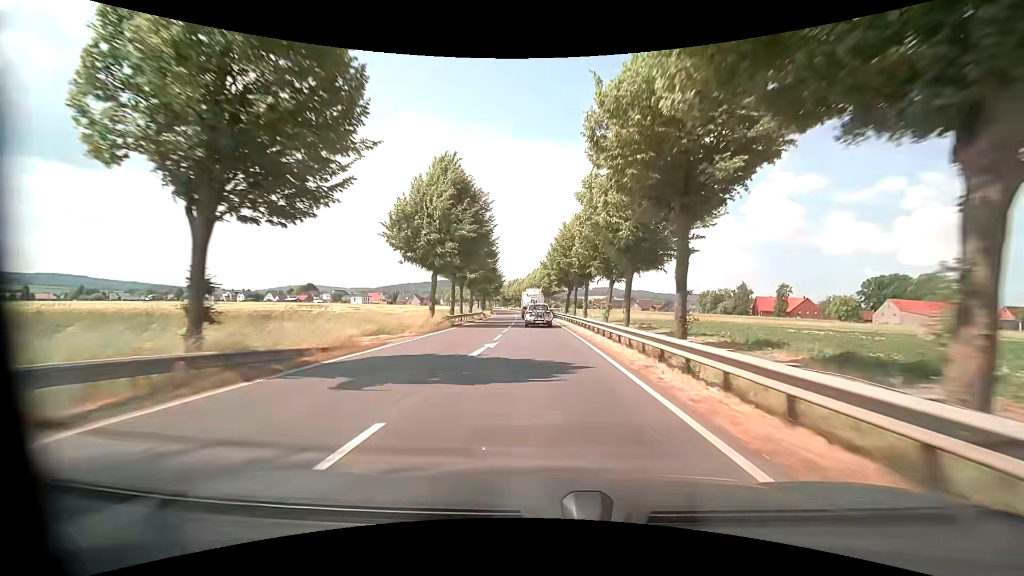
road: primary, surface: asphalt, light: Day
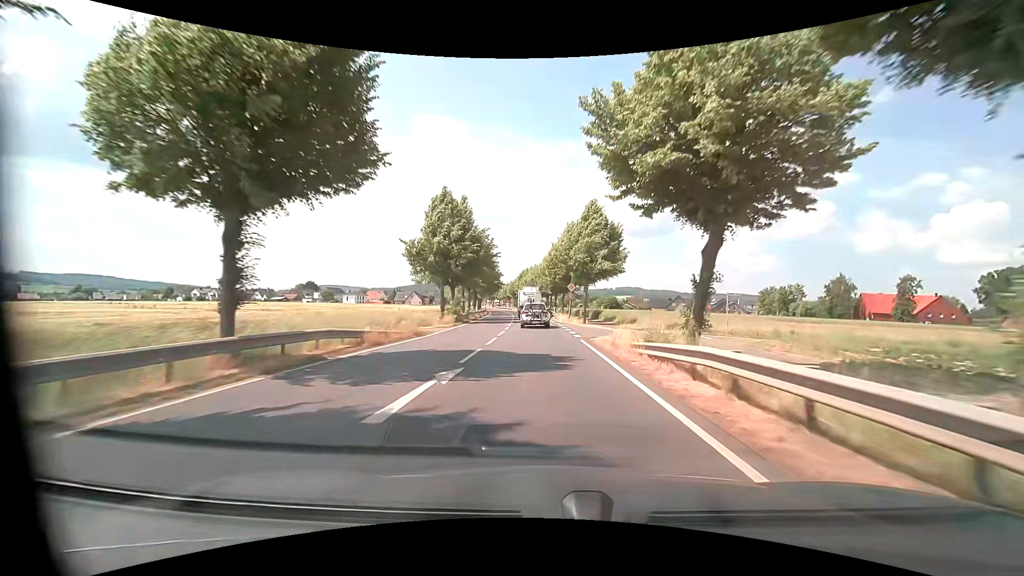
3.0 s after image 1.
(-1.1, +50.4) m; -2°
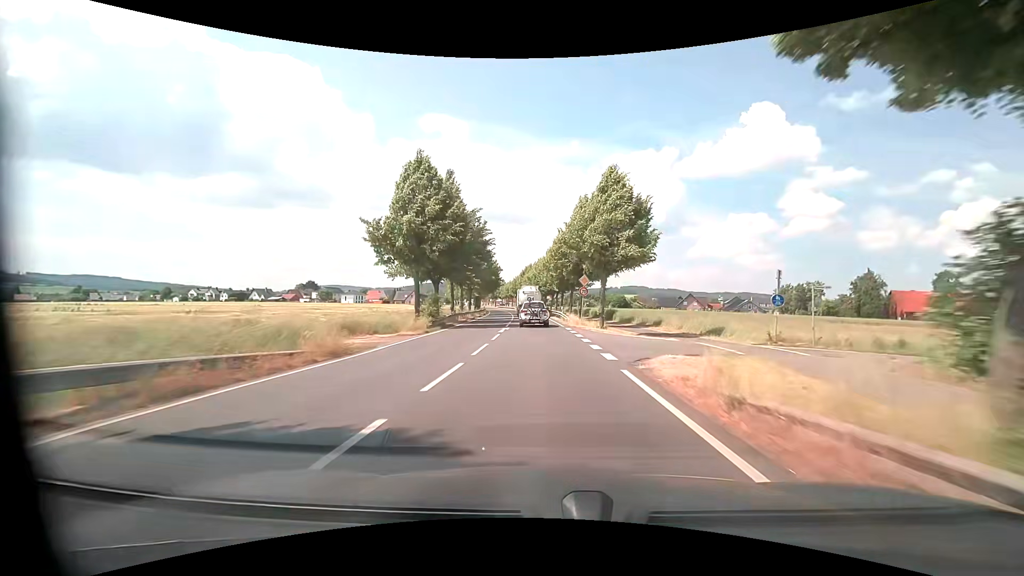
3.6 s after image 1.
(-0.1, +9.8) m; -1°
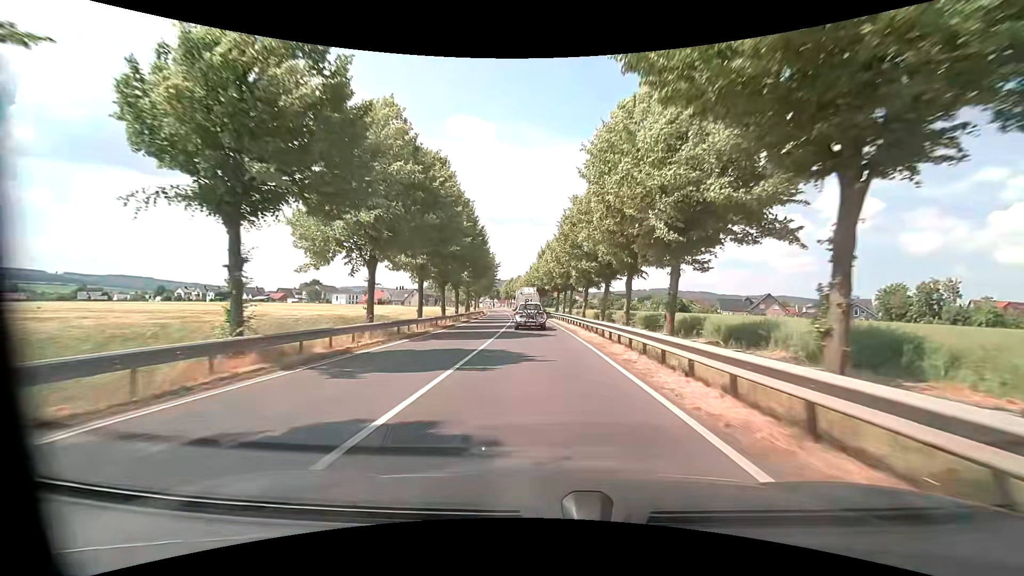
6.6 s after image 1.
(-1.3, +47.3) m; -3°
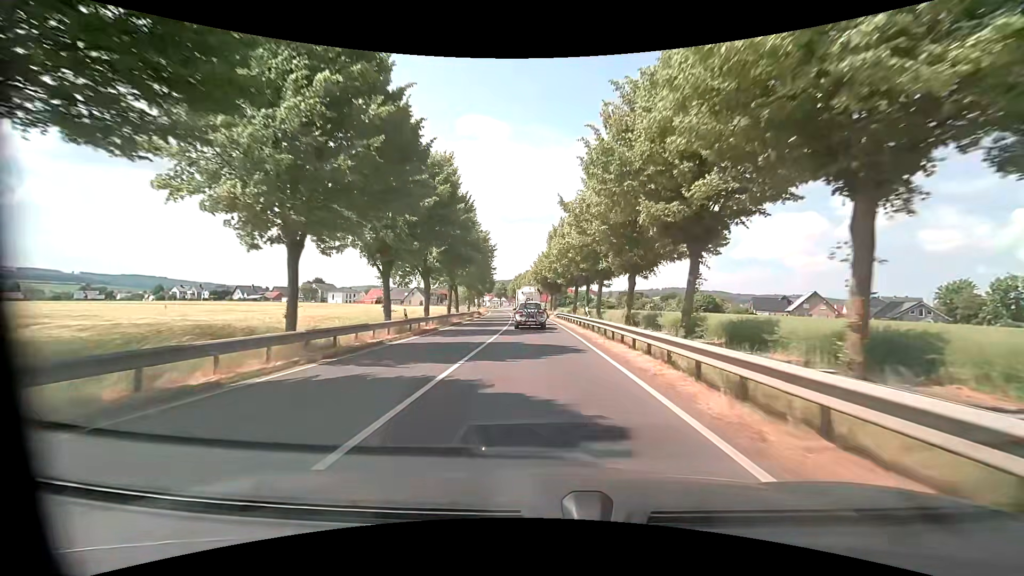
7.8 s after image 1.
(-0.4, +18.1) m; -2°
(0, +10) (0, +20) (0, +30) (-1, +40) (-1, +50) (-2, +60) (-3, +70) (-3, +80) (-4, +90) (-5, +100) m
